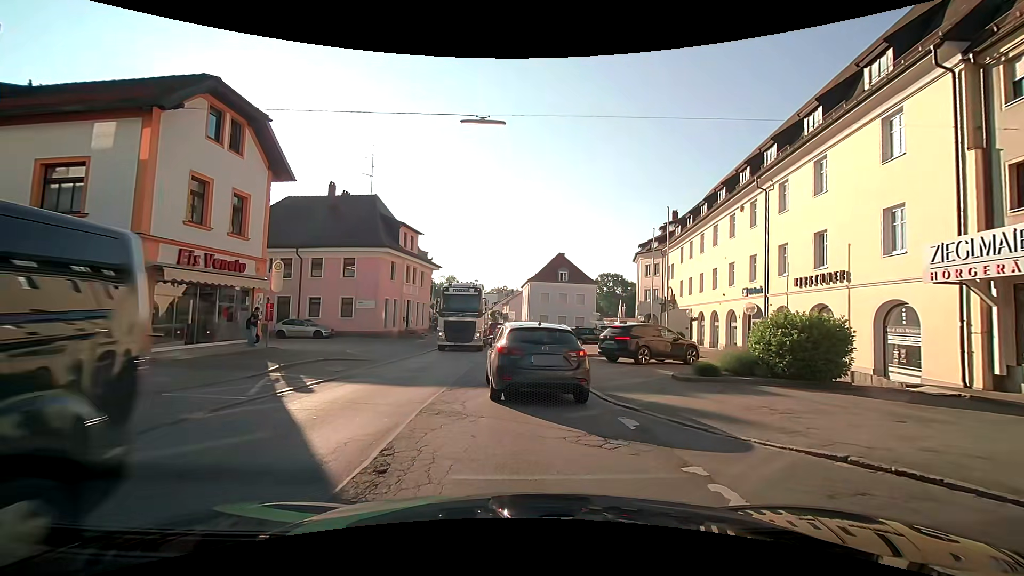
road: secondary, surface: asphalt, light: Day
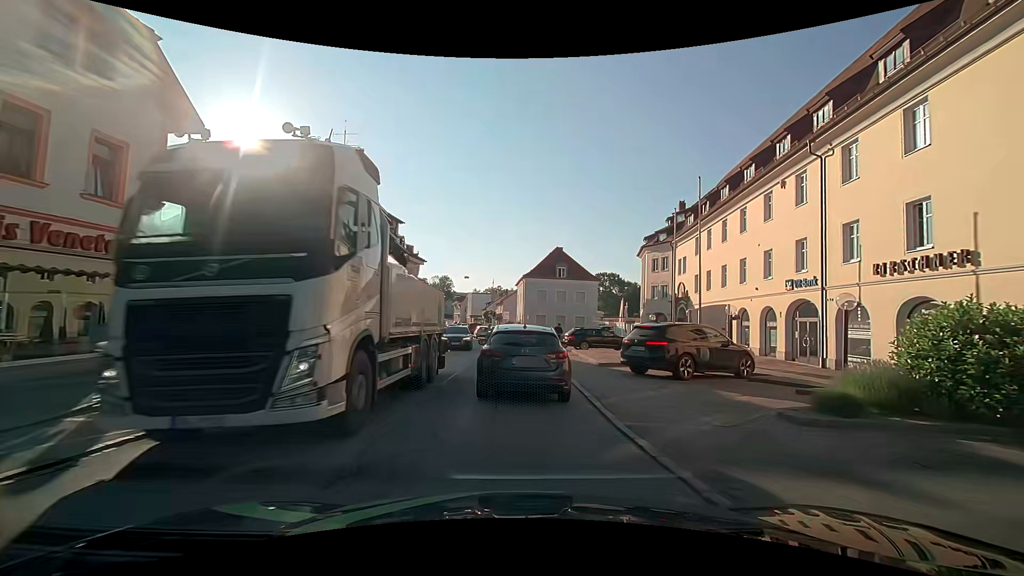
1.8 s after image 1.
(+0.1, +5.8) m; +2°
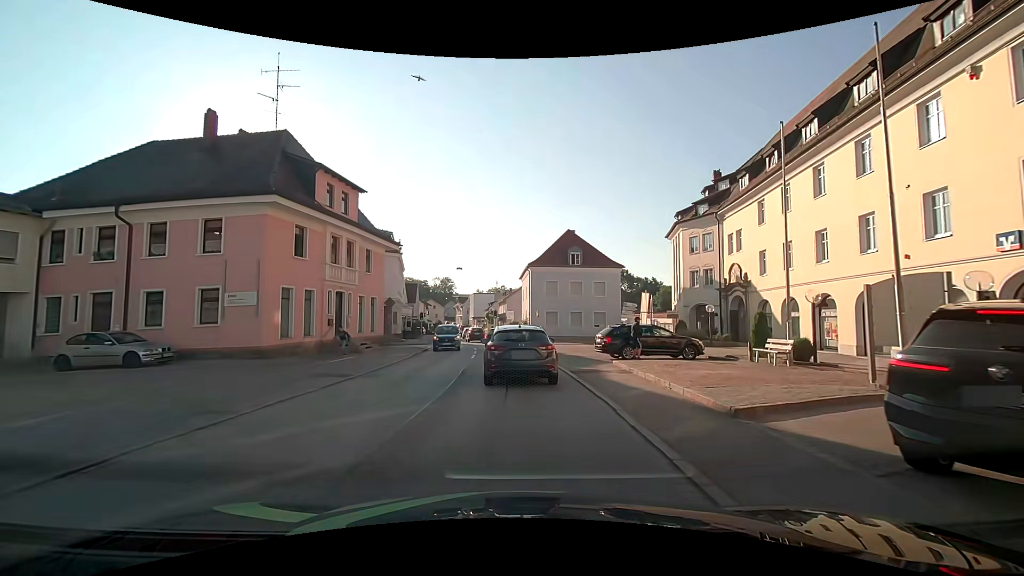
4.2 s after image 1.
(0.0, +11.5) m; -1°
(0, +10) (0, +20) (-1, +30) (-2, +40) (-4, +50) (-5, +60) (-7, +70) (-8, +79) (-10, +89) (-11, +99) m
